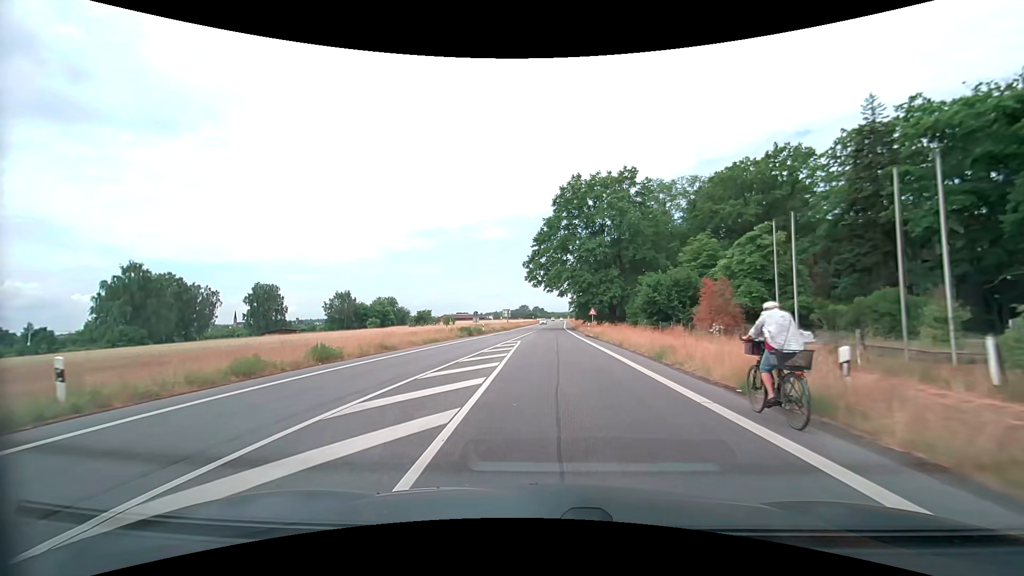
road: secondary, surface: asphalt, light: Day
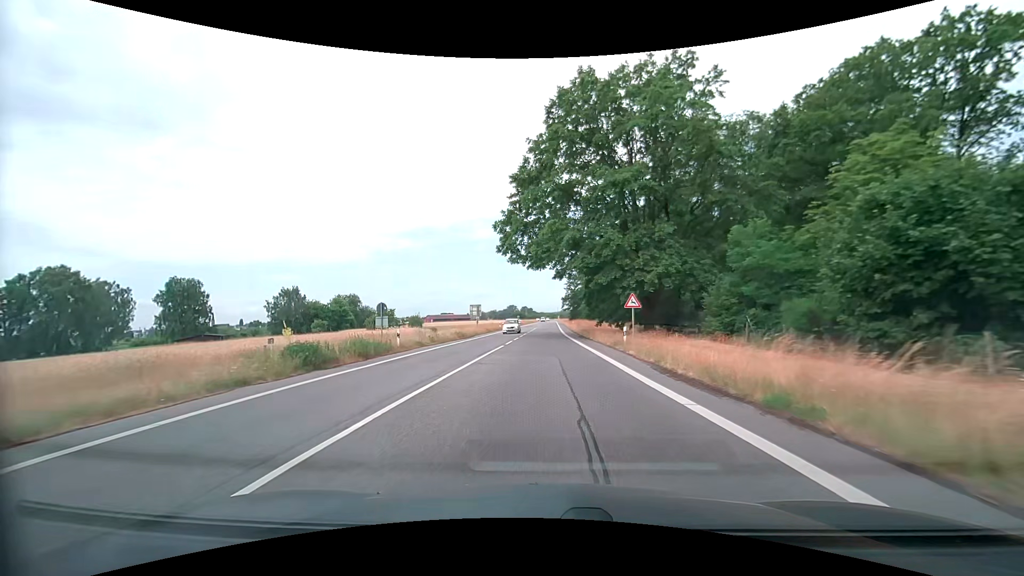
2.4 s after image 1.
(+0.3, +30.5) m; +2°
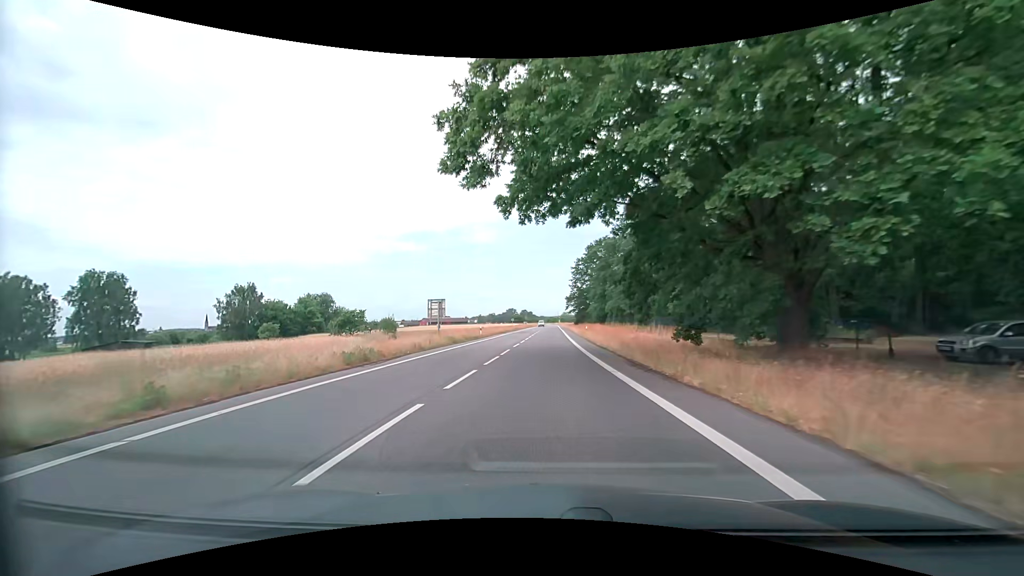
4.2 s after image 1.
(-0.1, +24.0) m; 0°
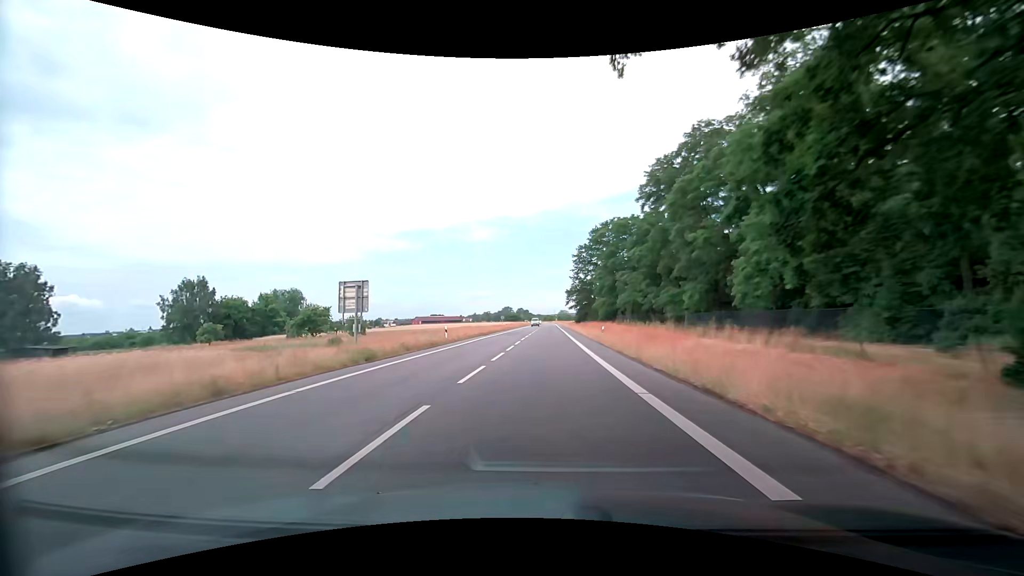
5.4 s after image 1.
(0.0, +17.7) m; 0°
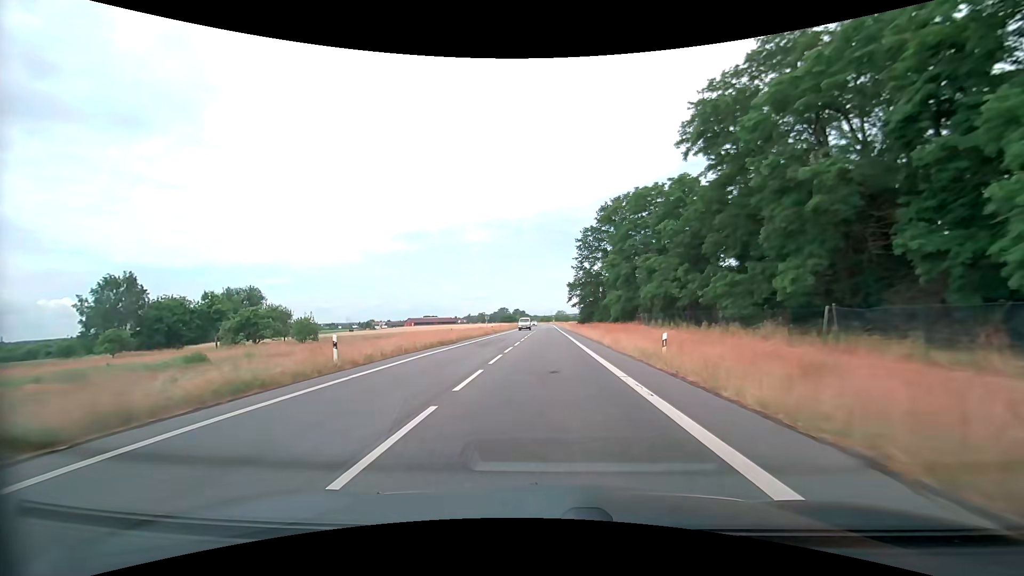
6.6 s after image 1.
(+0.2, +19.0) m; +1°
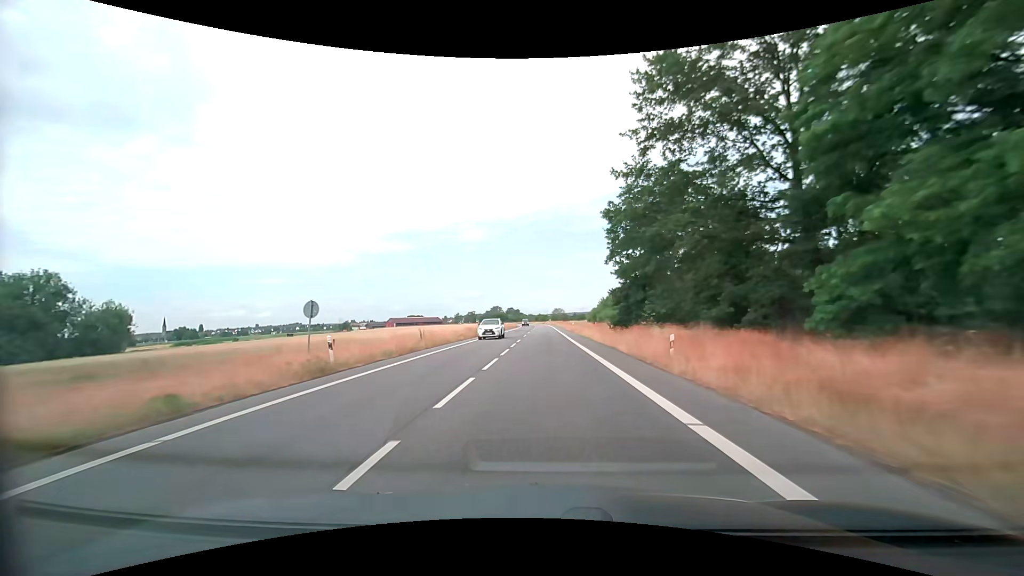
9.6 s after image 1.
(-0.1, +50.3) m; 0°
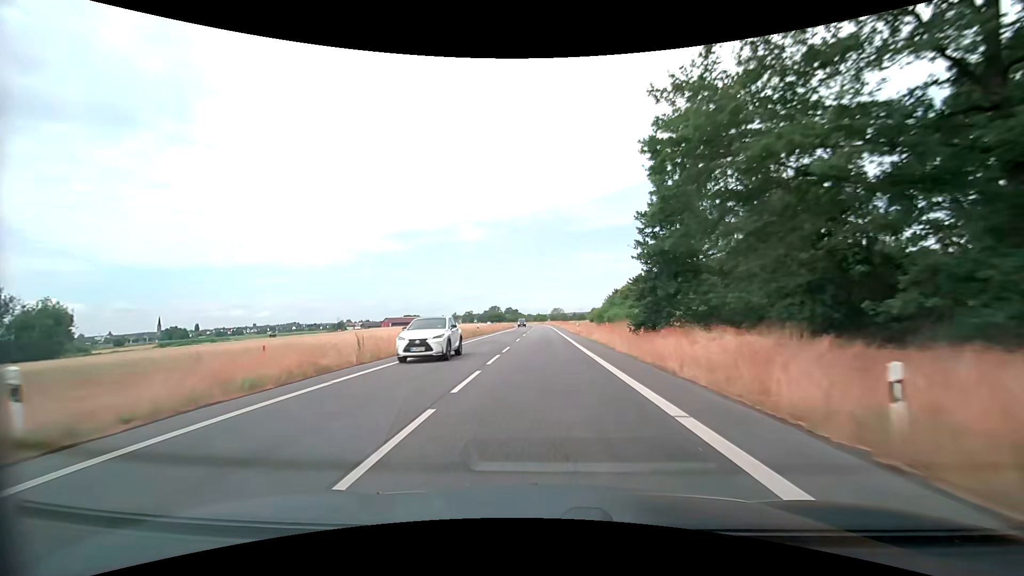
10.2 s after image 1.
(0.0, +10.3) m; 0°
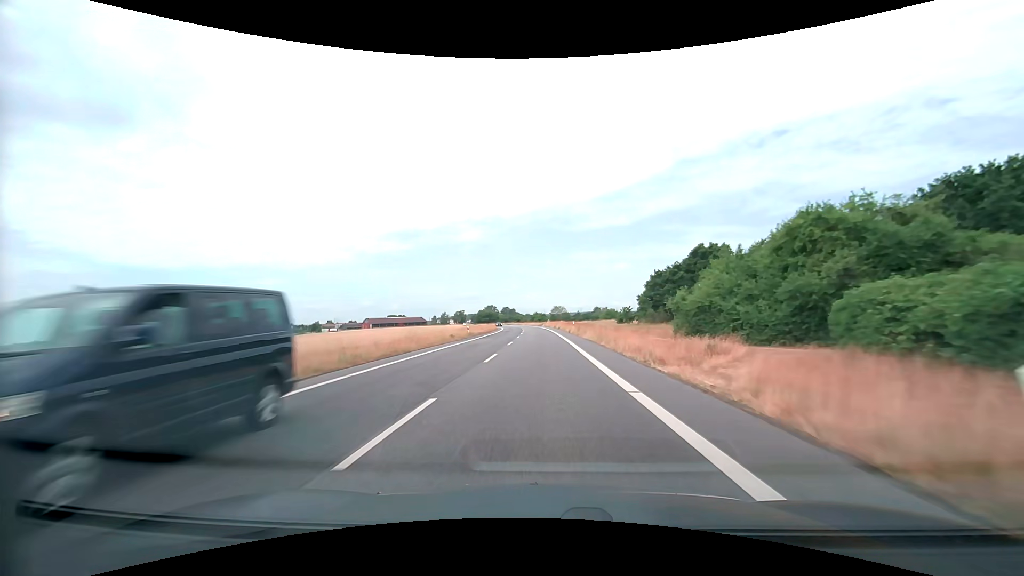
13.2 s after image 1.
(+0.2, +52.5) m; 0°
(0, +10) (0, +20) (0, +30) (0, +40) (0, +50) (-1, +60) (-1, +70) (-1, +80) (-2, +90) (-2, +100) m
